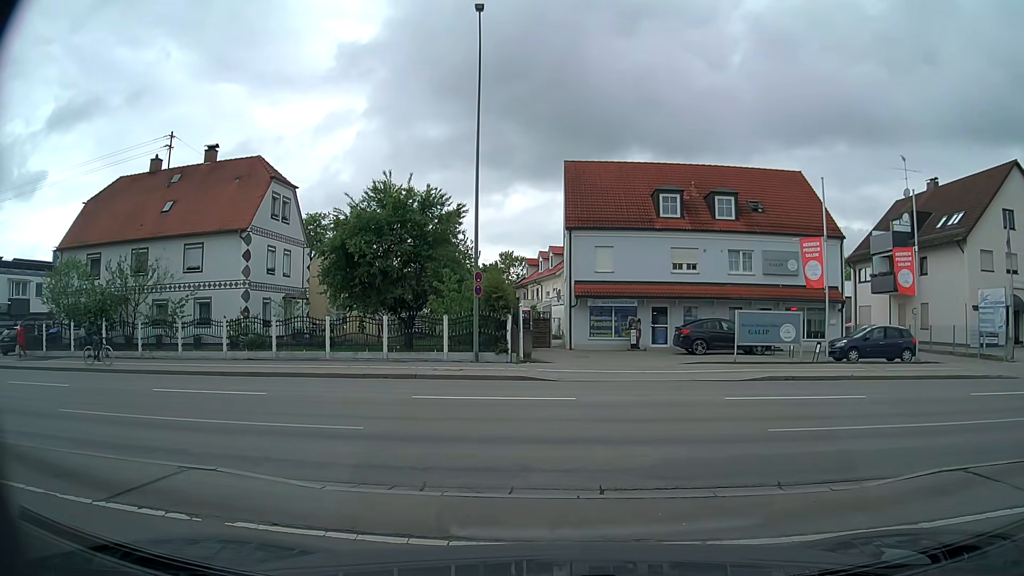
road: tertiary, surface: asphalt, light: Day
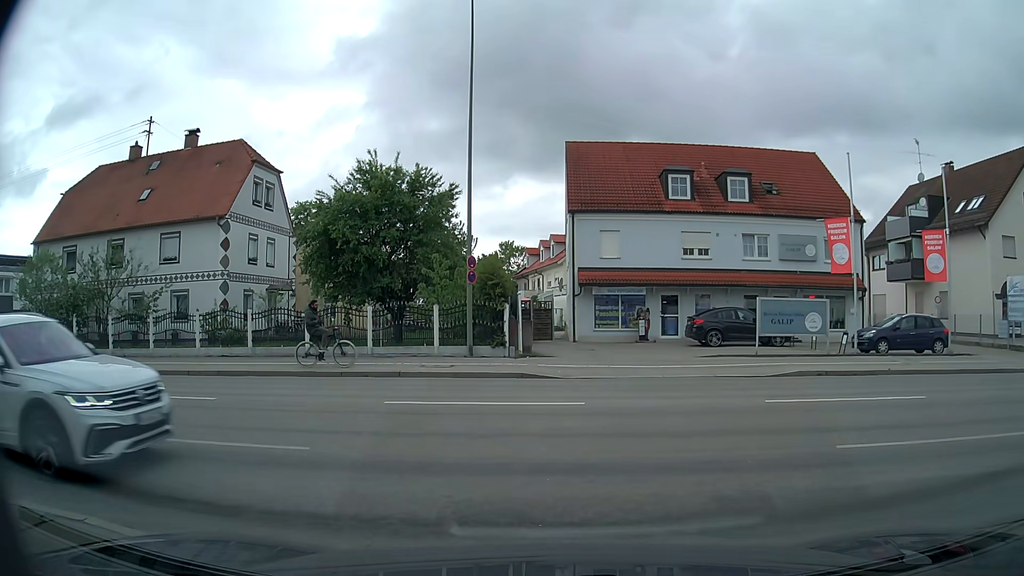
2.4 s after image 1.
(0.0, +2.4) m; 0°
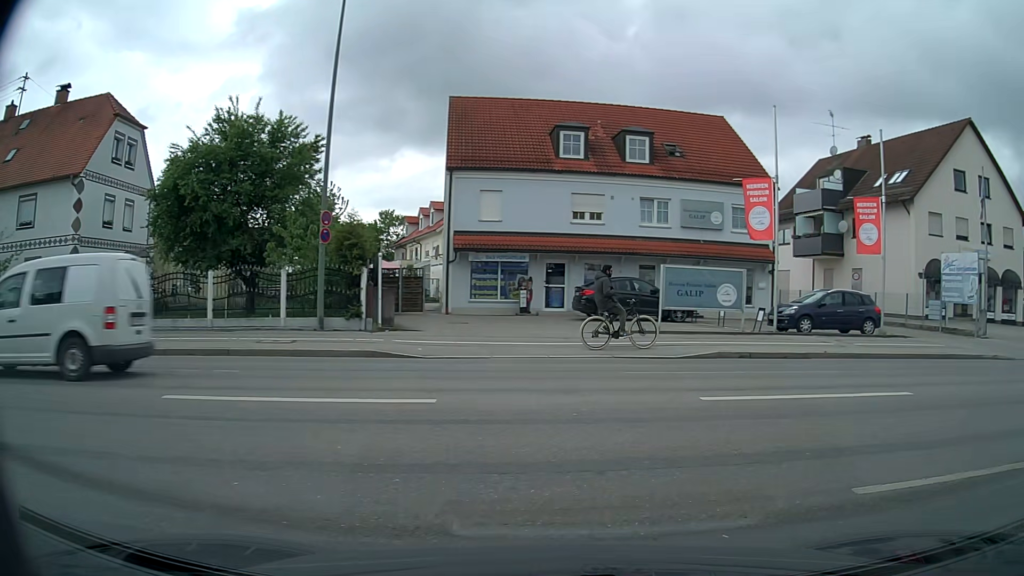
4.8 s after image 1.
(0.0, +3.5) m; +7°
